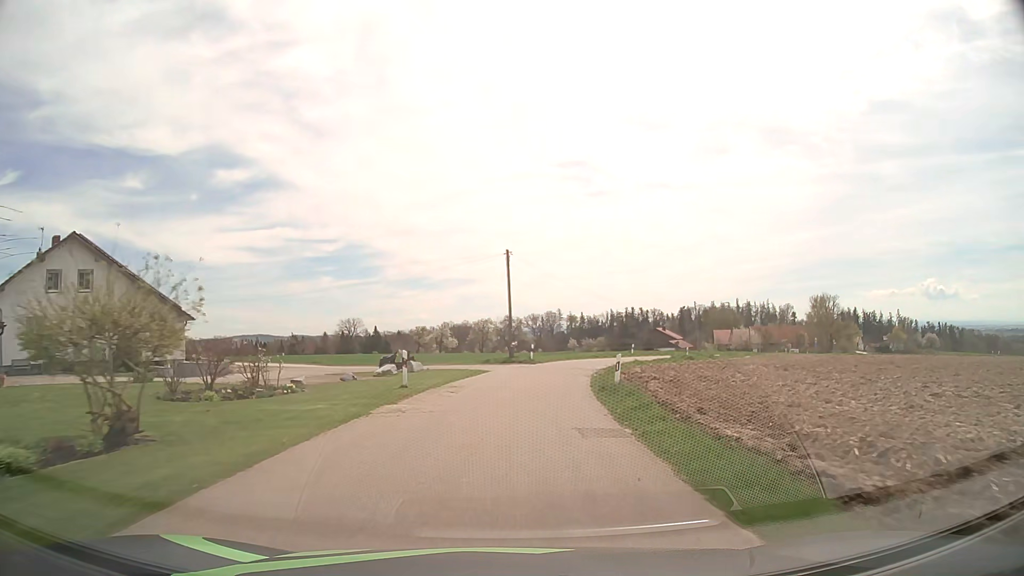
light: Day
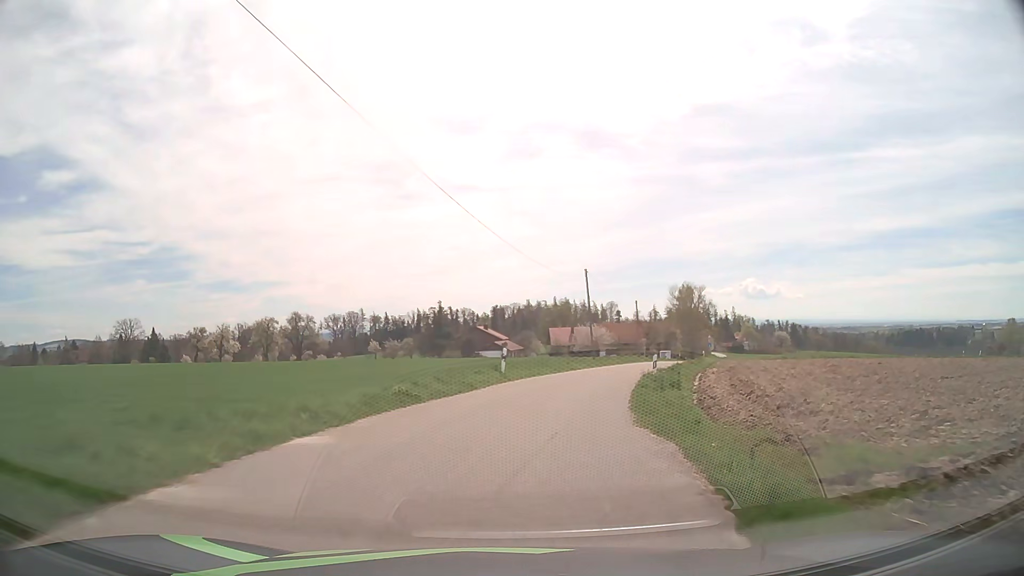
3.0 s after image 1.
(+4.5, +39.1) m; +16°
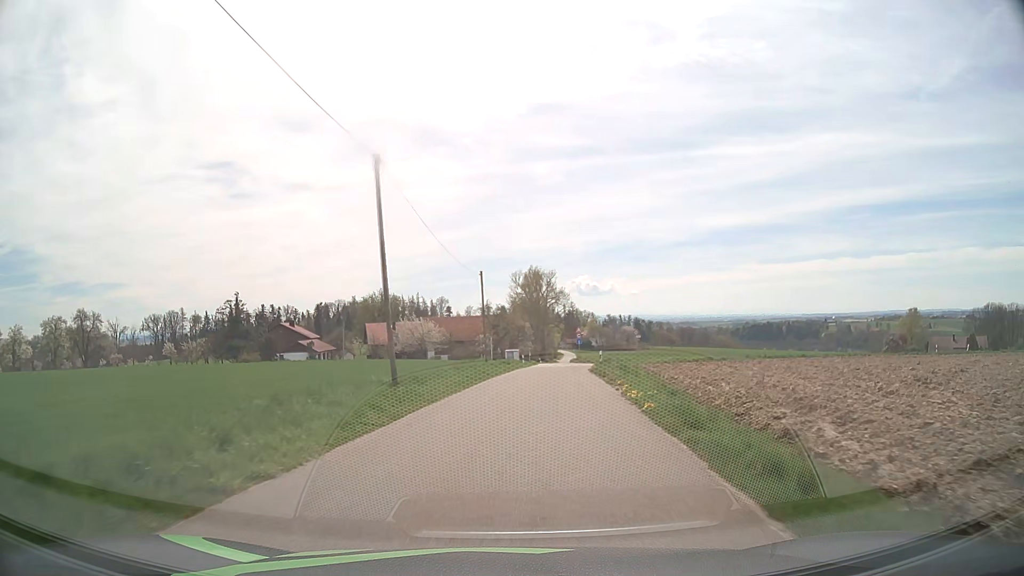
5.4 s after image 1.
(+4.2, +29.0) m; +15°
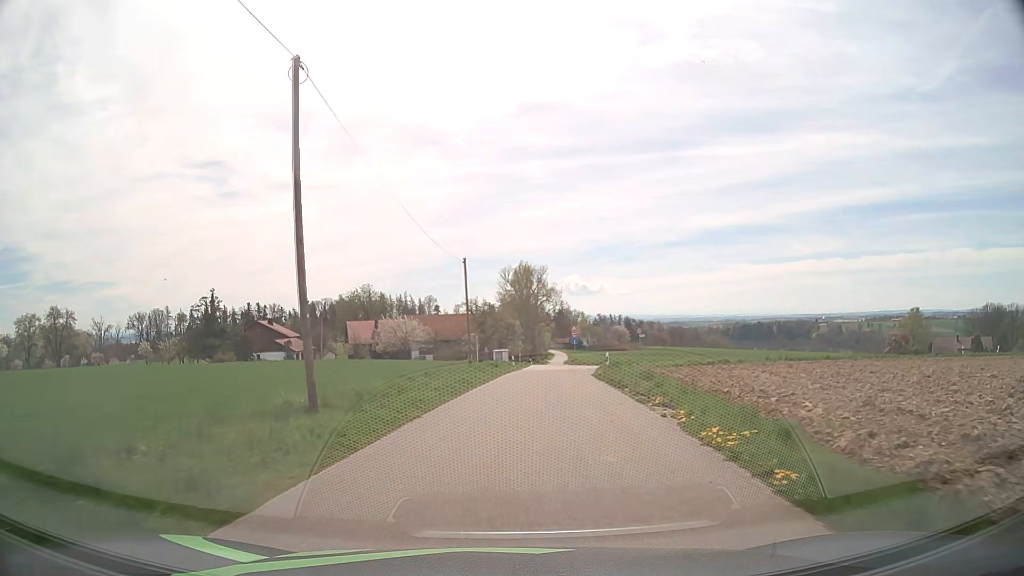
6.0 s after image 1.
(+0.1, +7.0) m; +1°
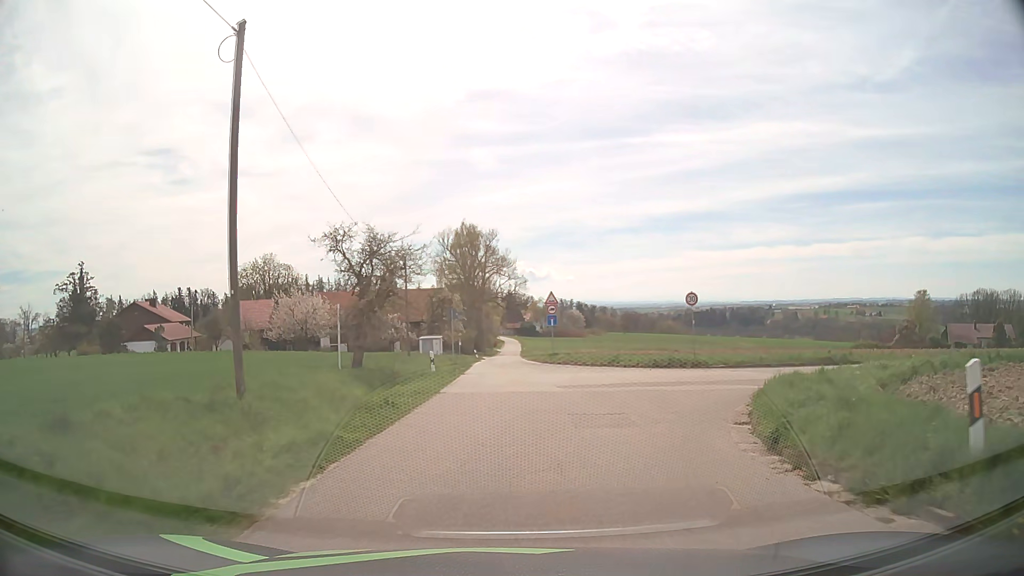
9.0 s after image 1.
(+1.1, +29.8) m; +4°
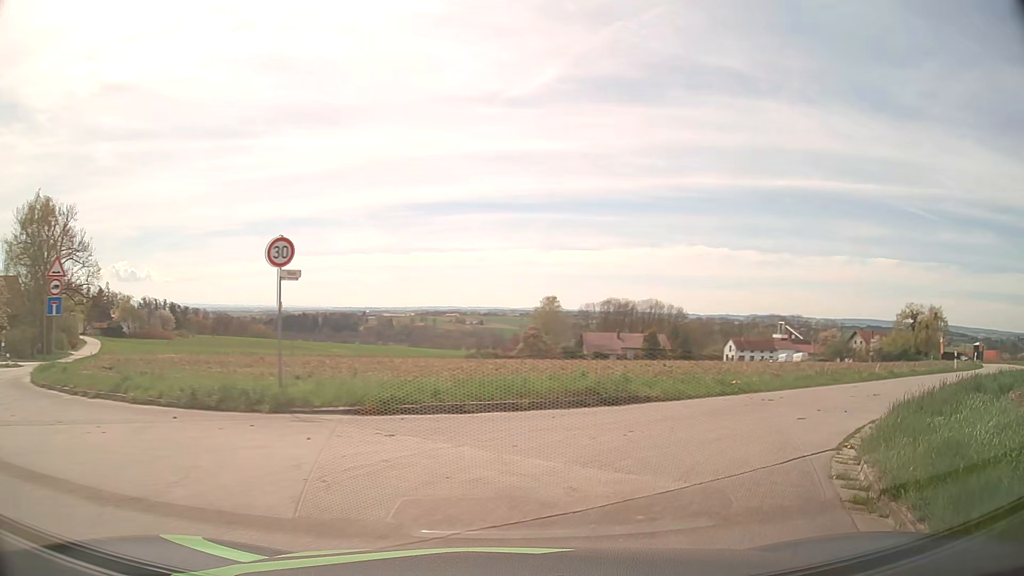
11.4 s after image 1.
(+3.6, +16.4) m; +33°
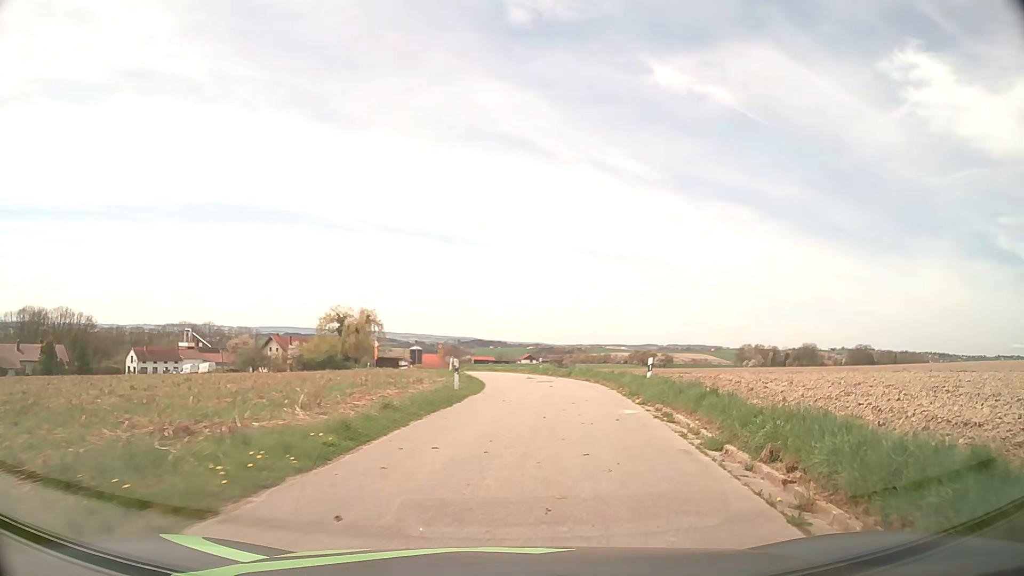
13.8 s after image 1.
(+8.2, +15.7) m; +50°
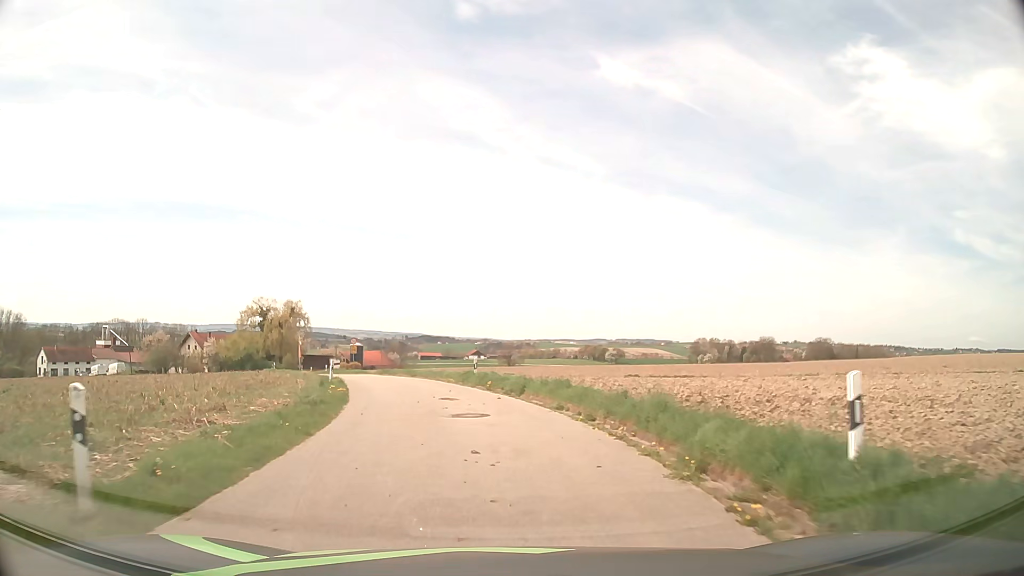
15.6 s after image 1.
(+1.6, +16.9) m; +5°
(0, +10) (-1, +20) (-4, +30) (-8, +39) (-12, +48) (-16, +57) (-20, +66) (-24, +76) (-27, +85) (-30, +94) m
